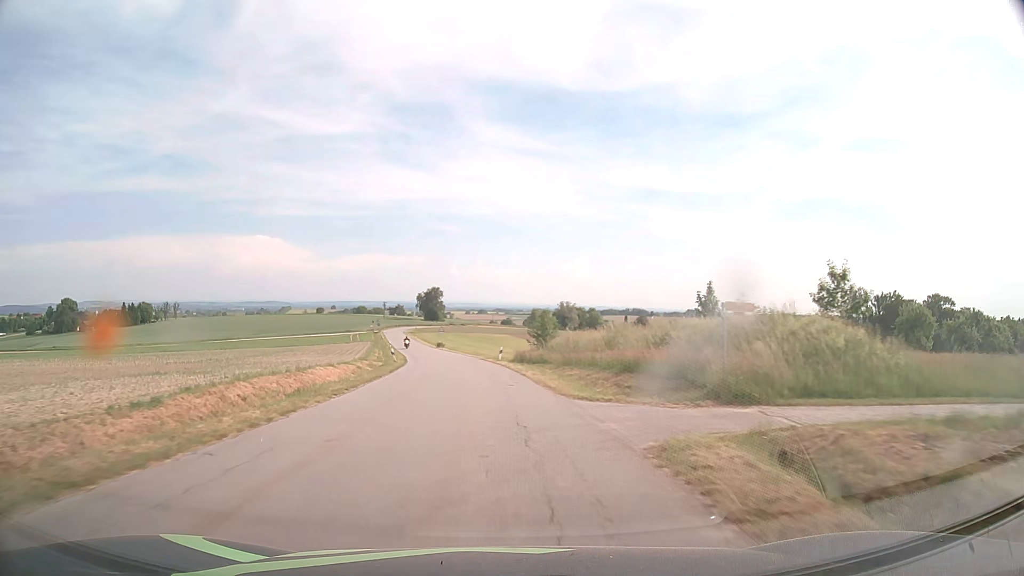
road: tertiary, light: Day
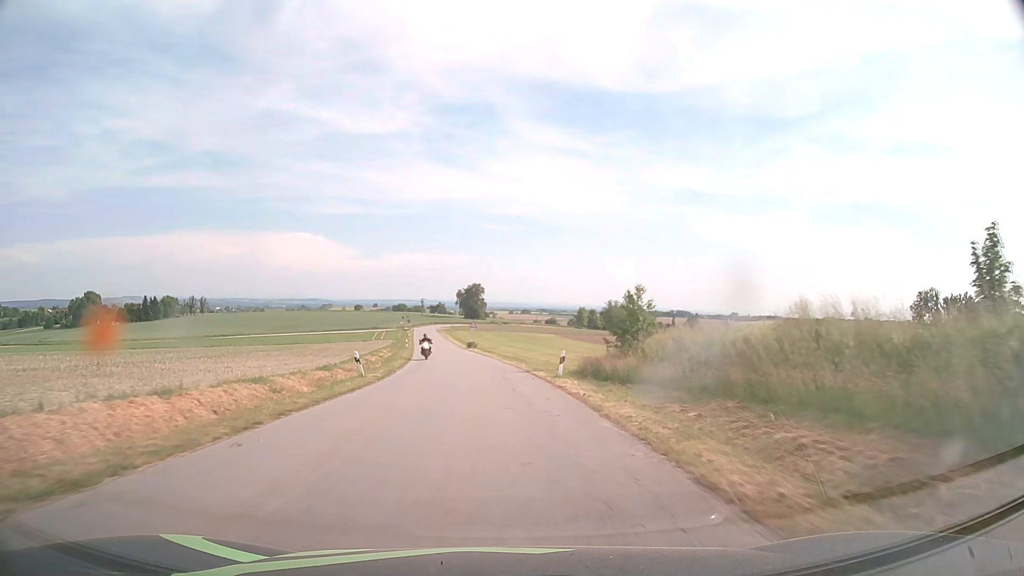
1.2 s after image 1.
(-0.8, +21.4) m; -4°
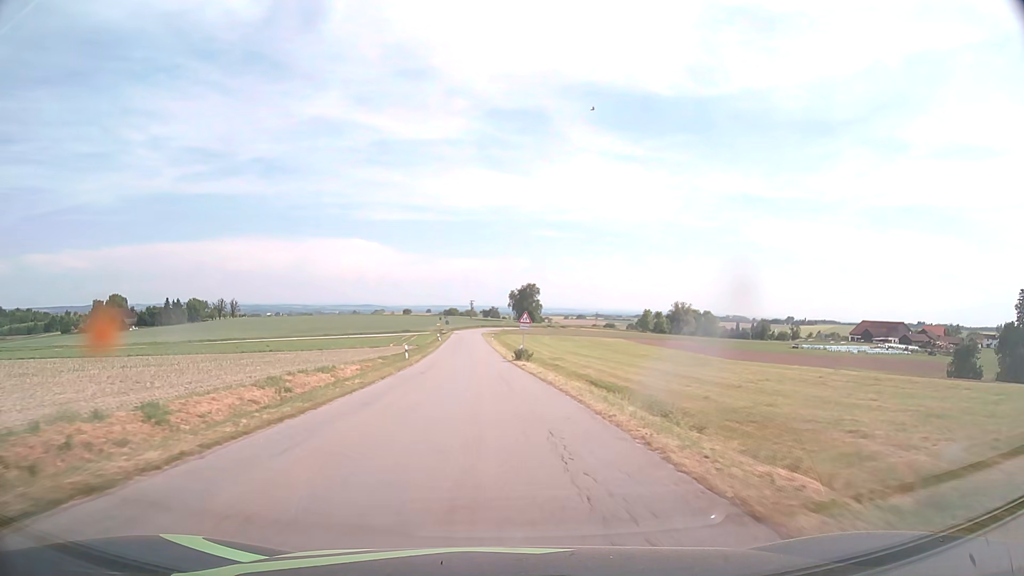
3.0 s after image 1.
(-1.3, +32.5) m; -5°
(0, +10) (0, +20) (-1, +30) (-2, +40) (-2, +50) (-3, +60) (-4, +70) (-4, +80) (-5, +90) (-5, +100) m
